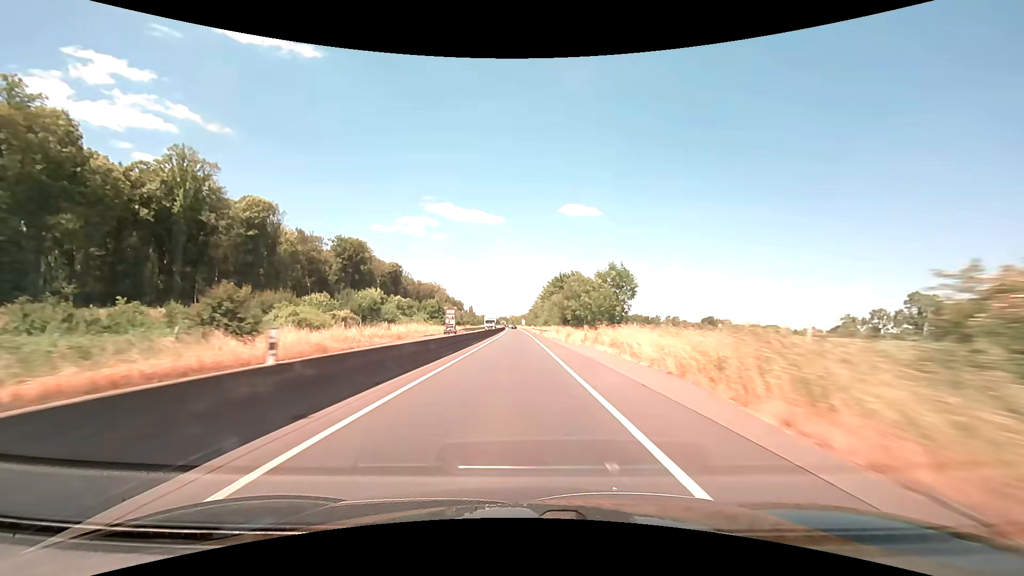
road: trunk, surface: asphalt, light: Day
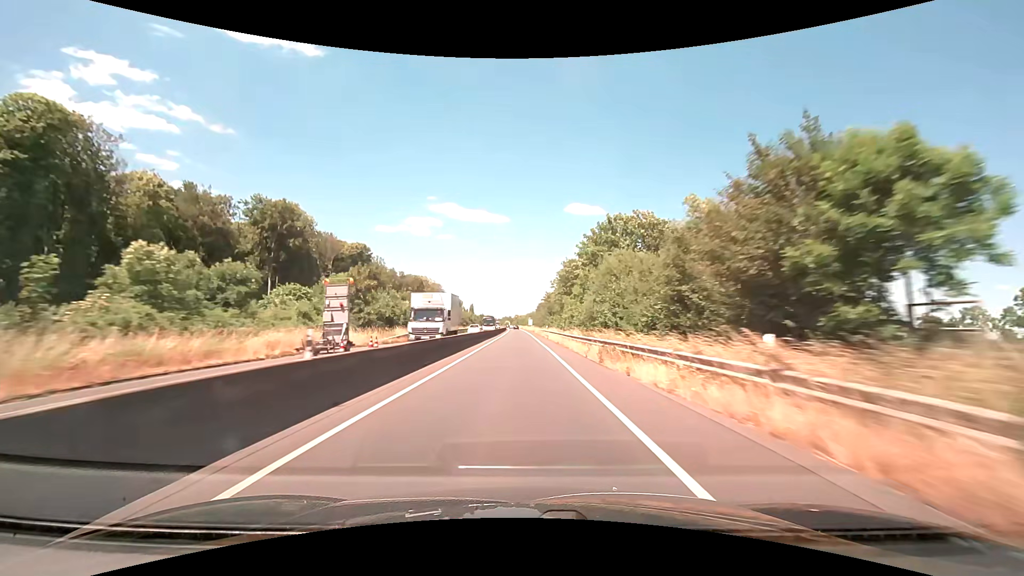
(-0.3, +46.9) m; -1°
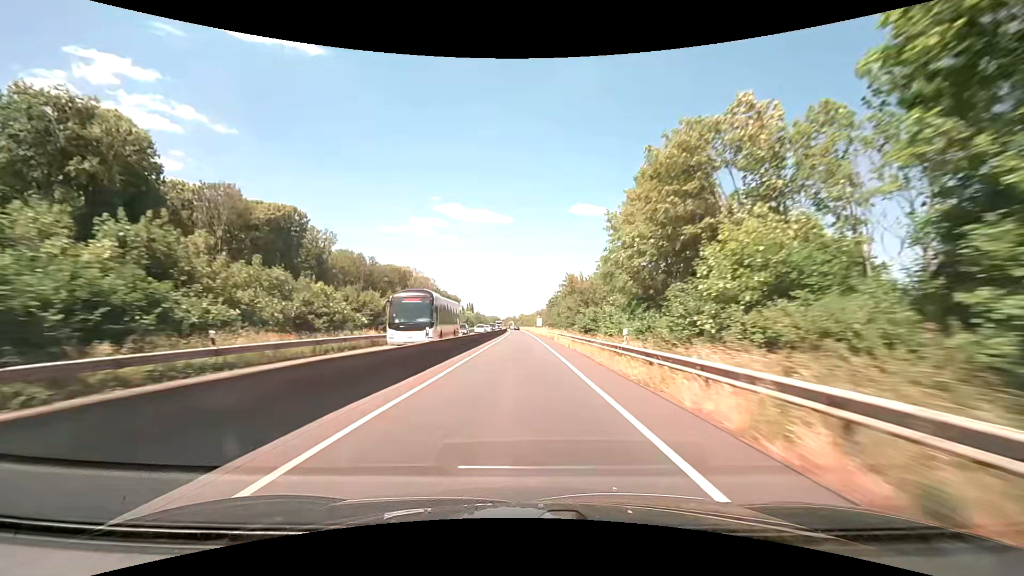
(-0.2, +46.8) m; -1°
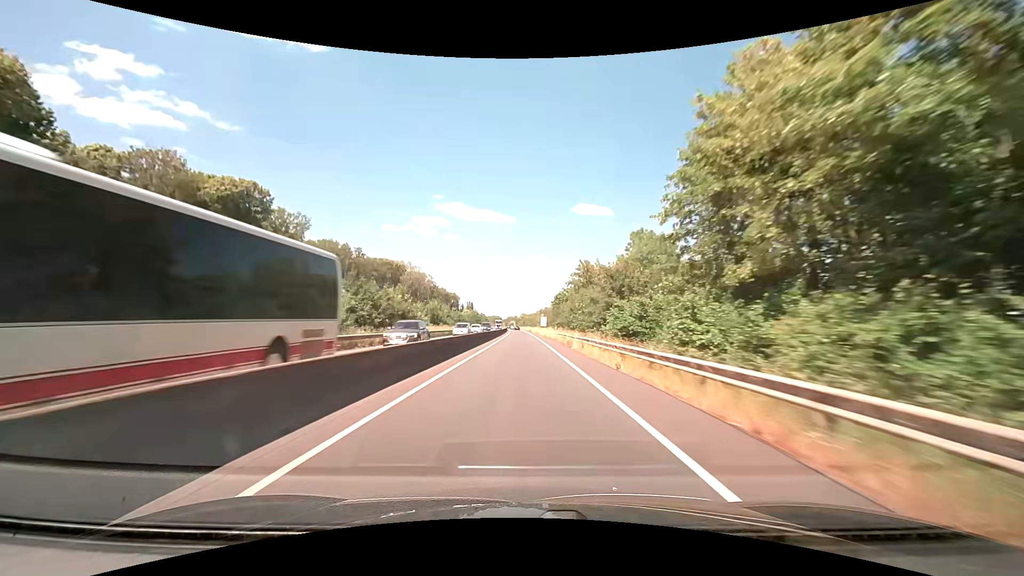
(0.0, +15.6) m; 0°
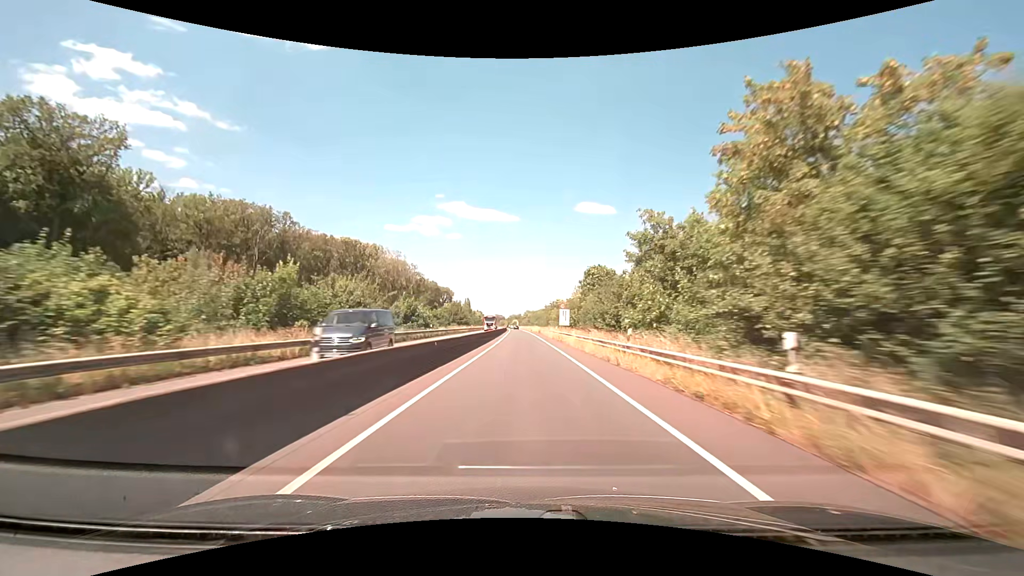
(-0.2, +46.7) m; 0°
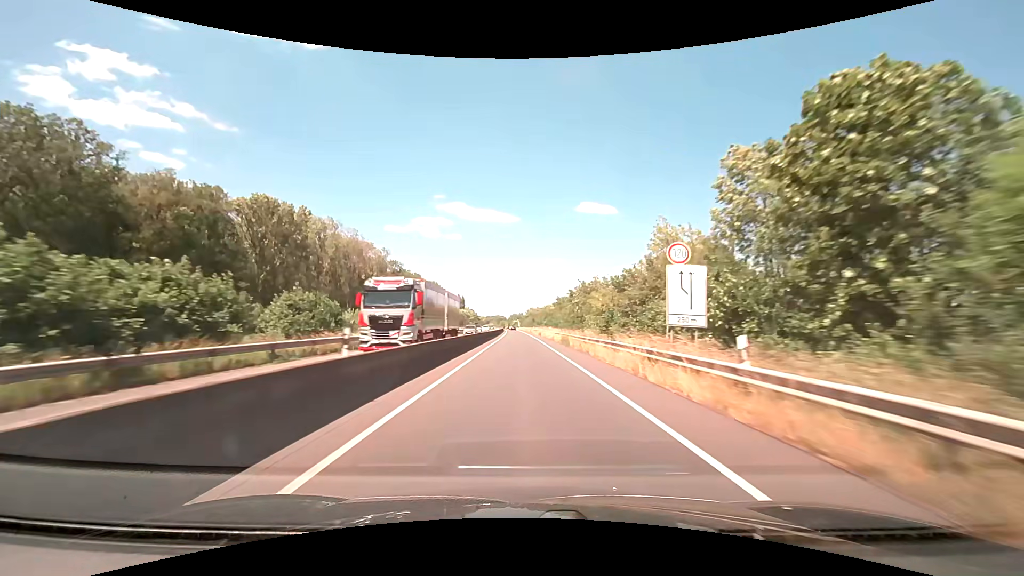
(0.0, +46.7) m; 0°
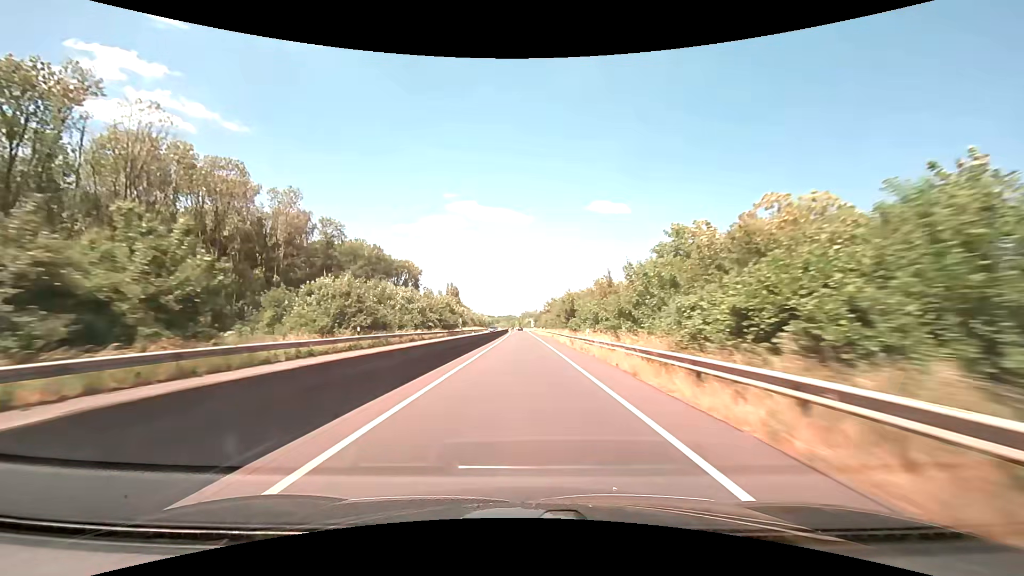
(-0.6, +78.3) m; -1°
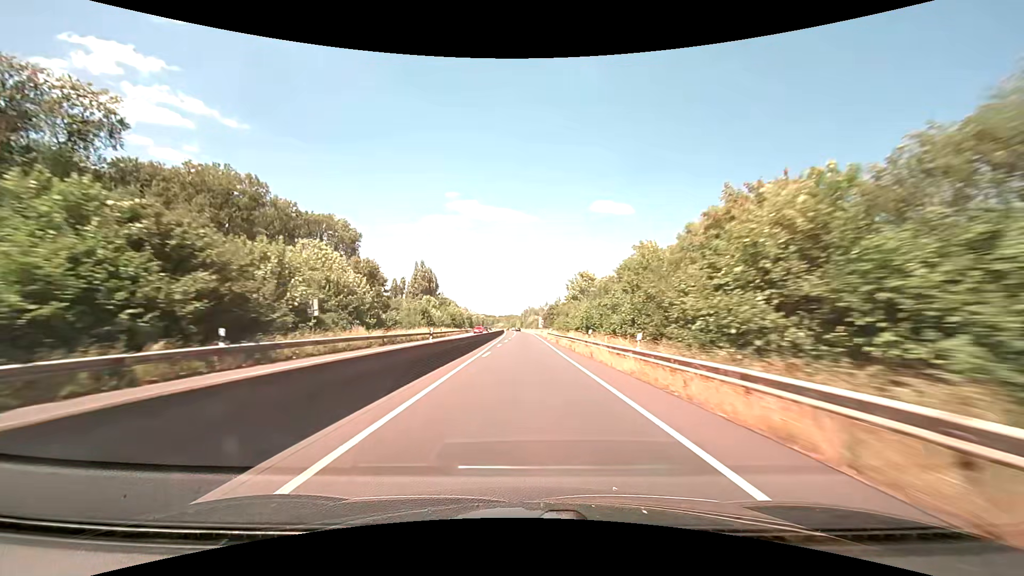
(-0.3, +66.9) m; 0°
(0, +10) (0, +20) (0, +30) (0, +40) (0, +50) (0, +60) (0, +70) (0, +80) (0, +90) (0, +100) m
